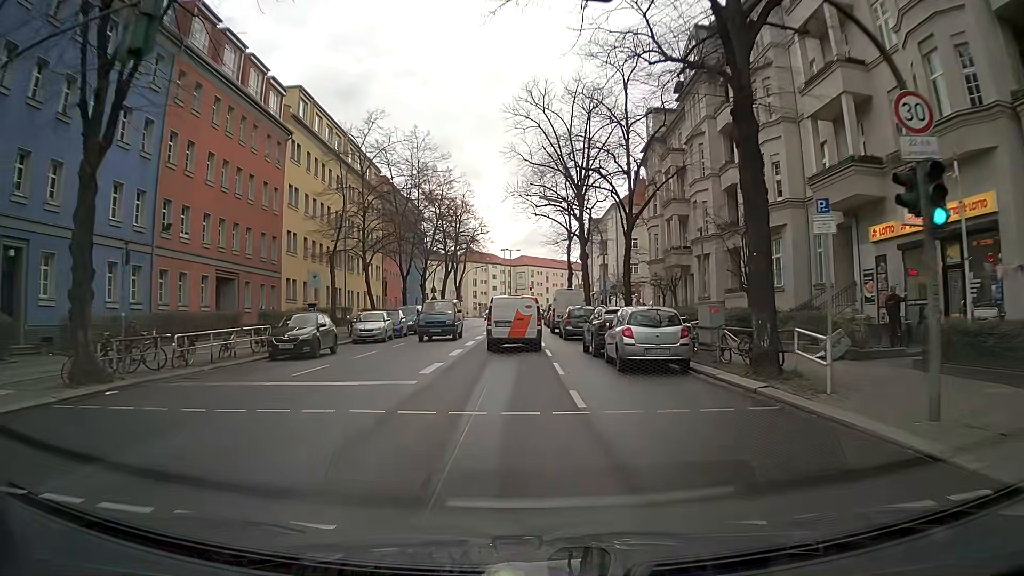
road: secondary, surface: asphalt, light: Day
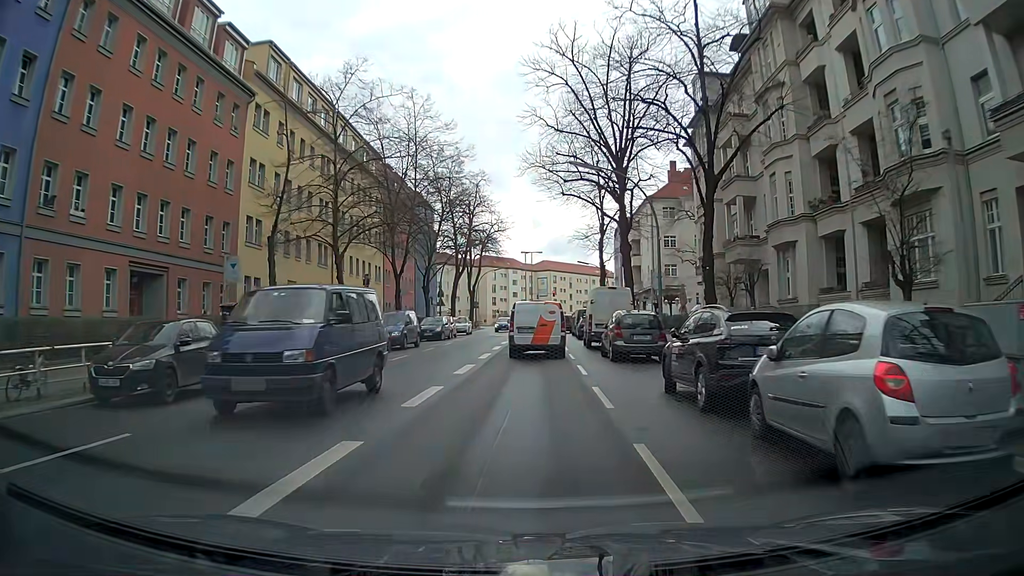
(-0.2, +10.7) m; -1°
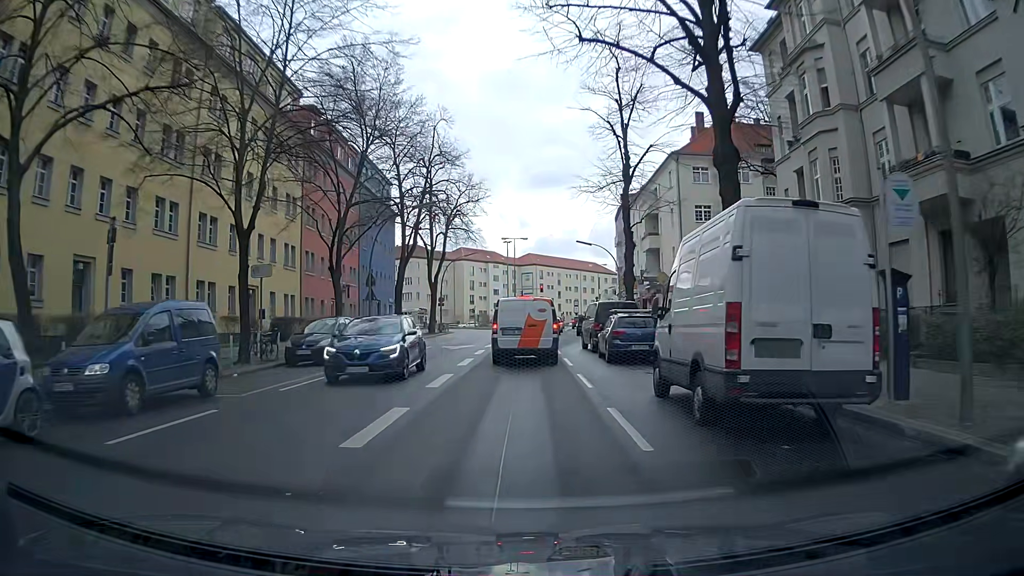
(+0.1, +21.3) m; +1°
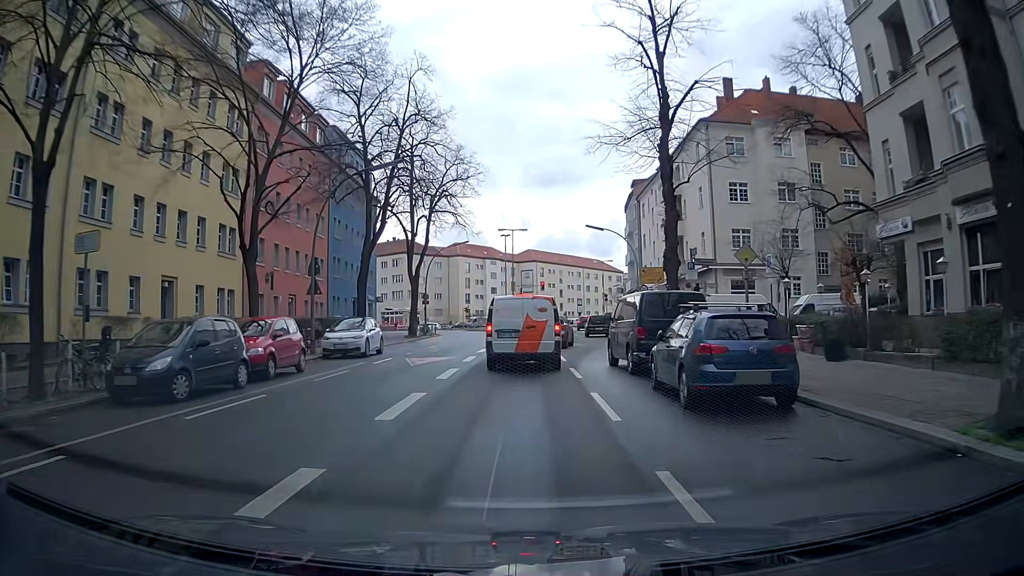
(+0.1, +9.9) m; 0°
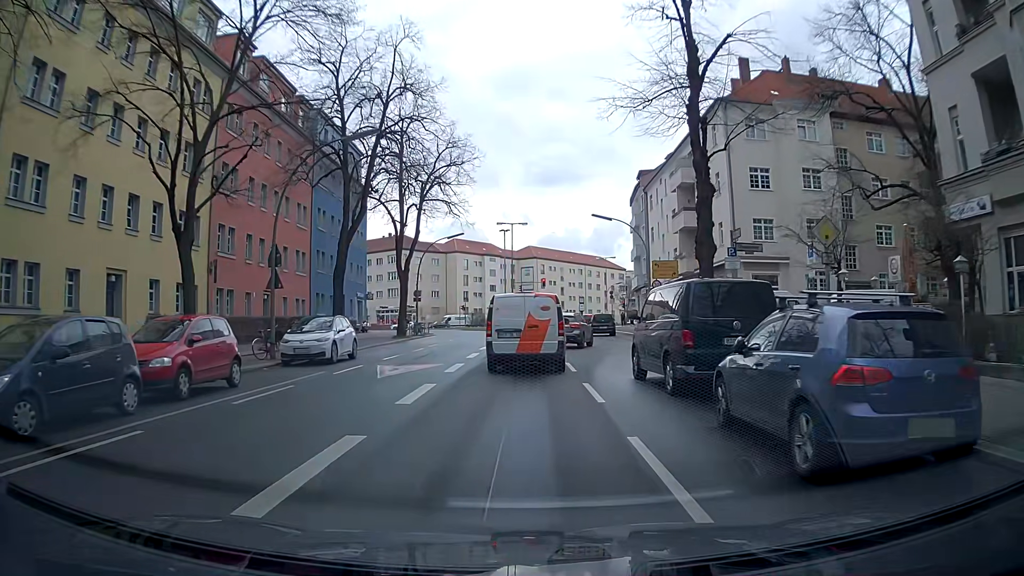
(0.0, +4.4) m; +1°
(0, +10) (0, +20) (+1, +30) (+1, +40) (+2, +50) (+2, +60) (+2, +70) (+3, +80) (+4, +90) (+6, +100) m
